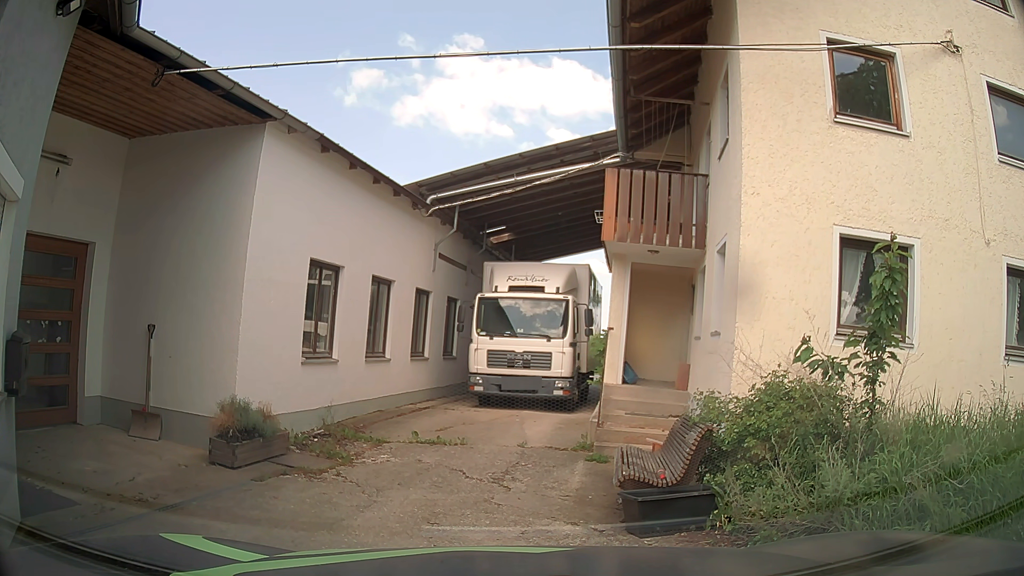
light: Day
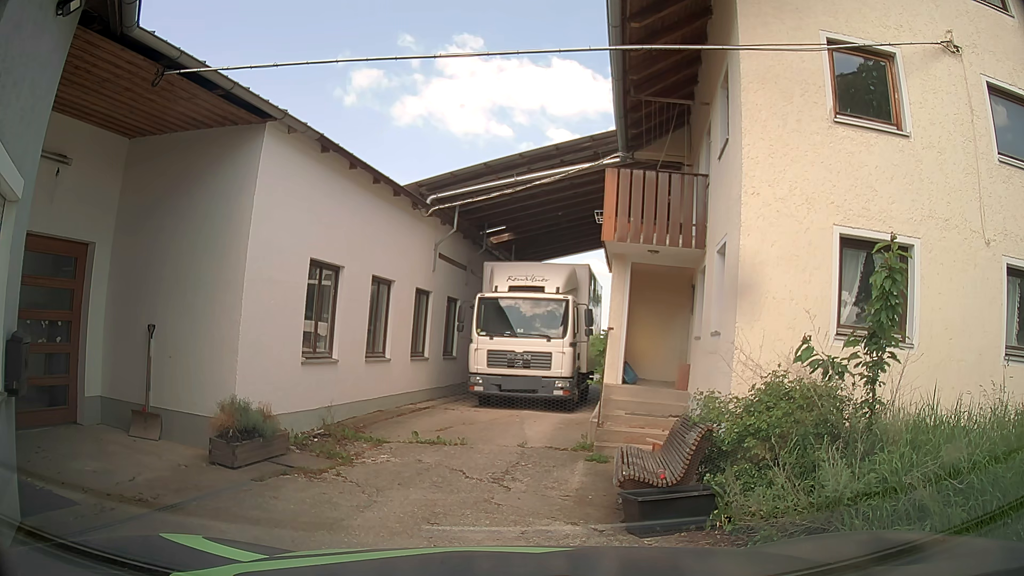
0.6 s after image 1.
(0.0, 0.0) m; 0°
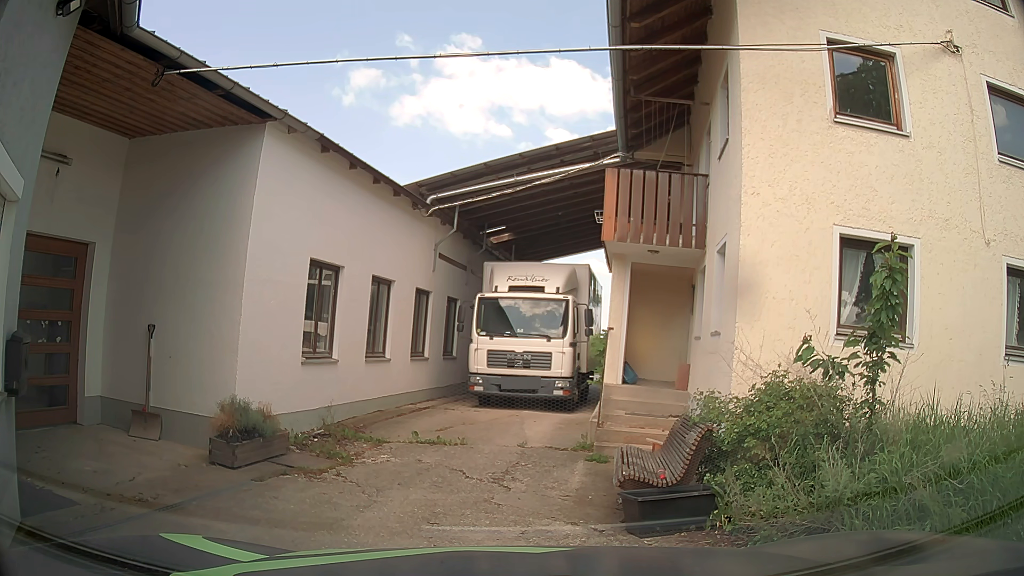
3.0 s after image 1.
(0.0, 0.0) m; 0°
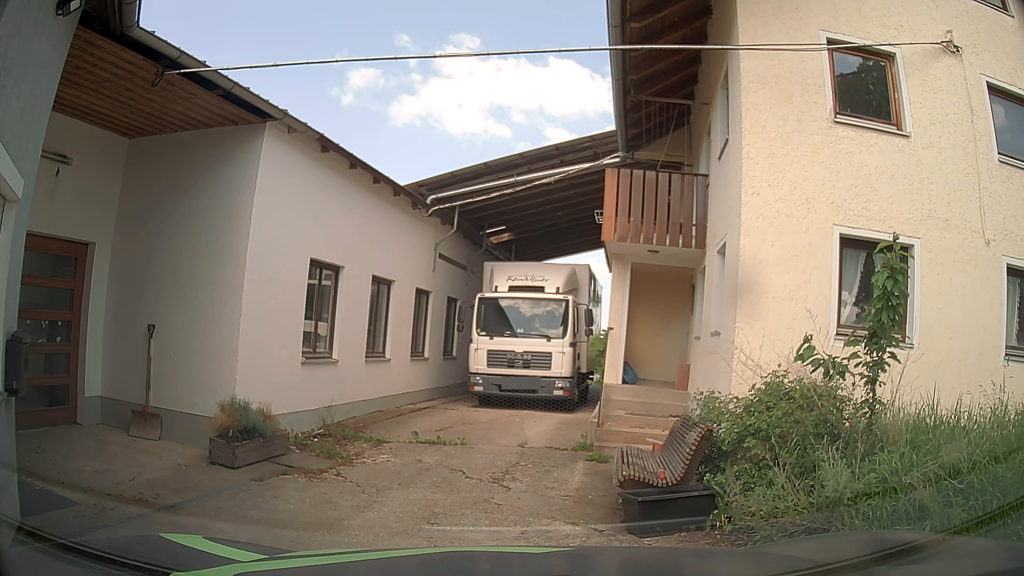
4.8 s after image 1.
(0.0, 0.0) m; 0°
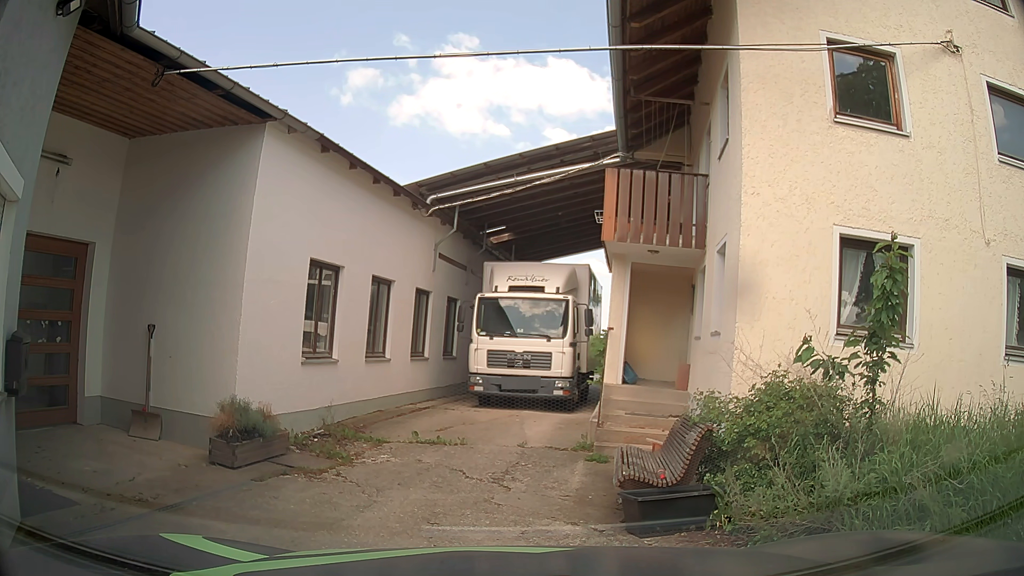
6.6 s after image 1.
(0.0, 0.0) m; 0°
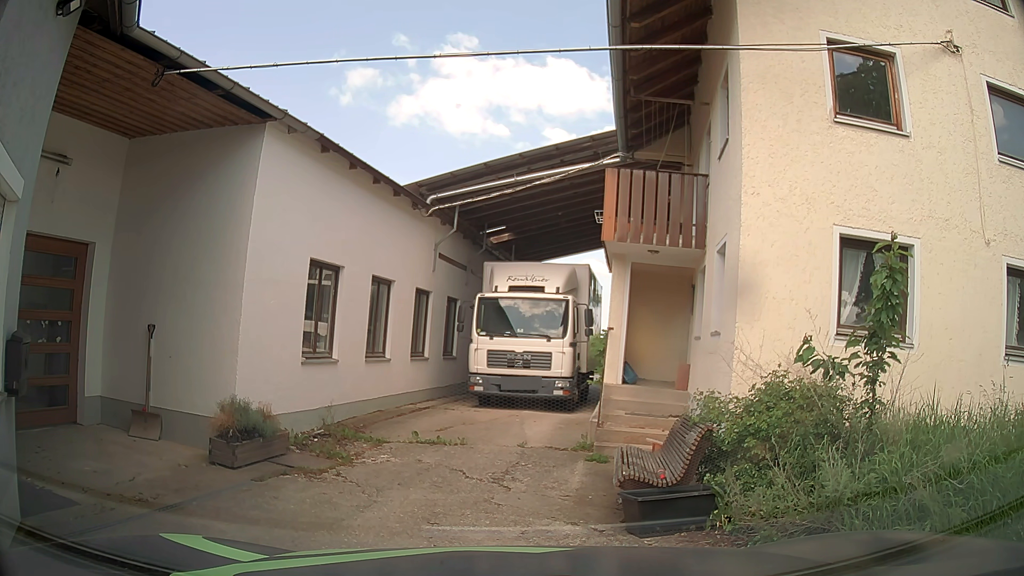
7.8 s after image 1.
(0.0, 0.0) m; 0°
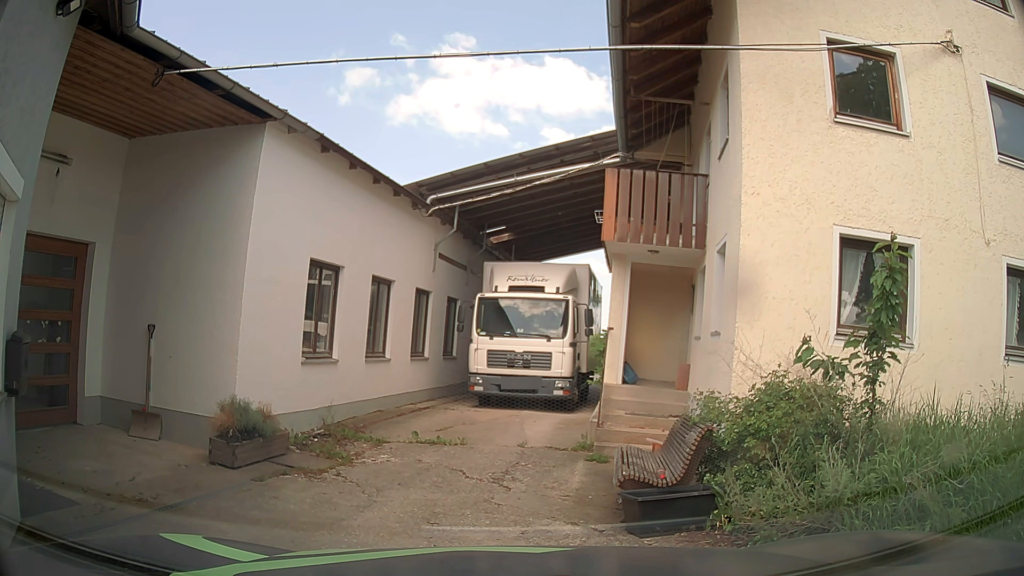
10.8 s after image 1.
(0.0, 0.0) m; 0°
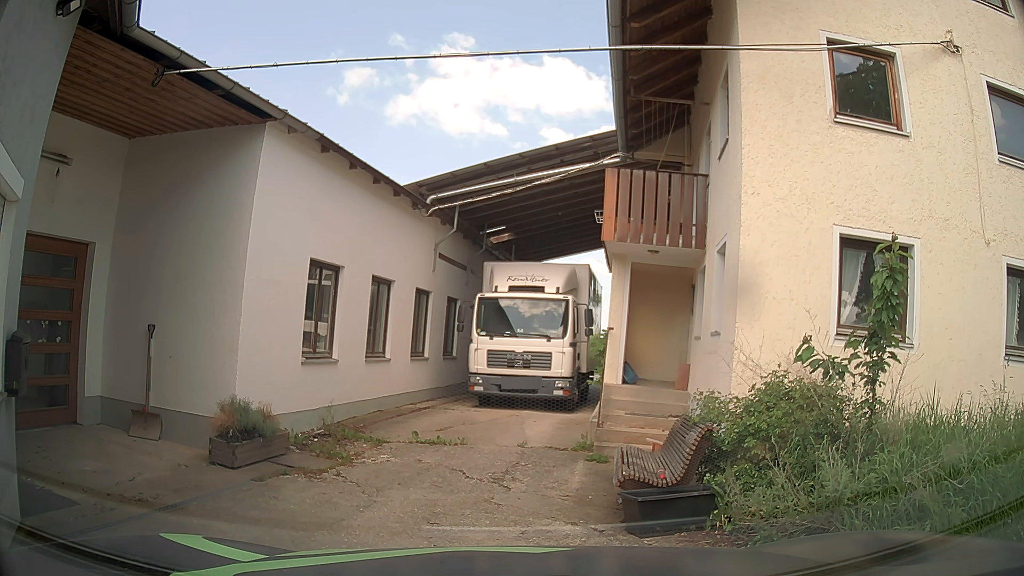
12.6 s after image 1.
(0.0, 0.0) m; 0°
